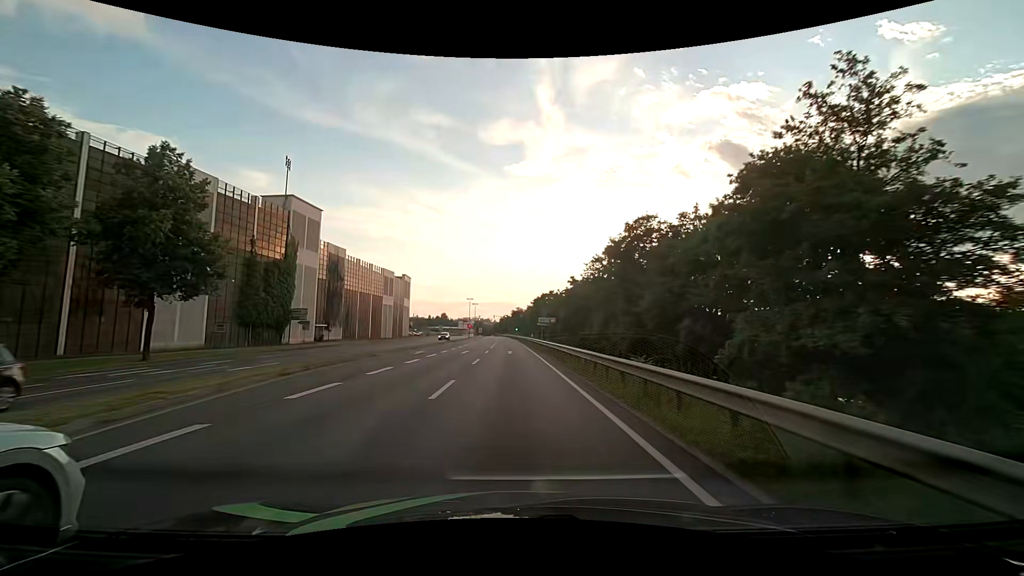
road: primary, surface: asphalt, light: Day
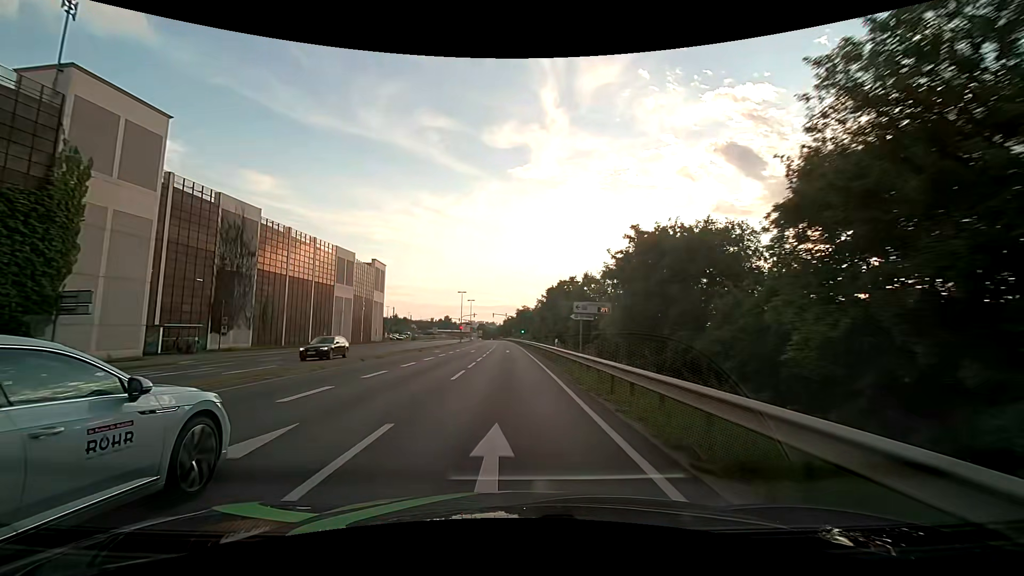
(-0.2, +30.6) m; -1°
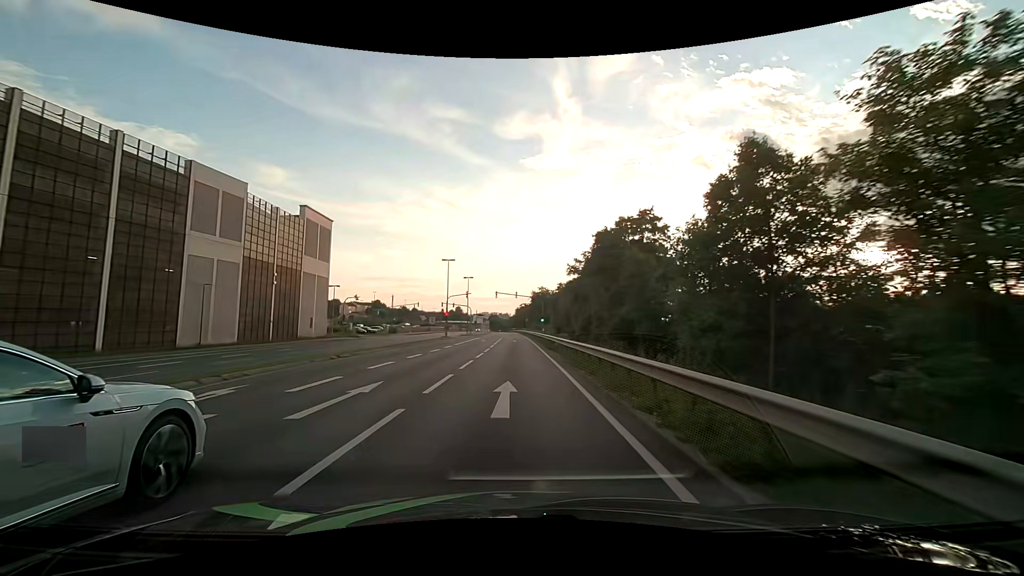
(-0.3, +35.7) m; -1°
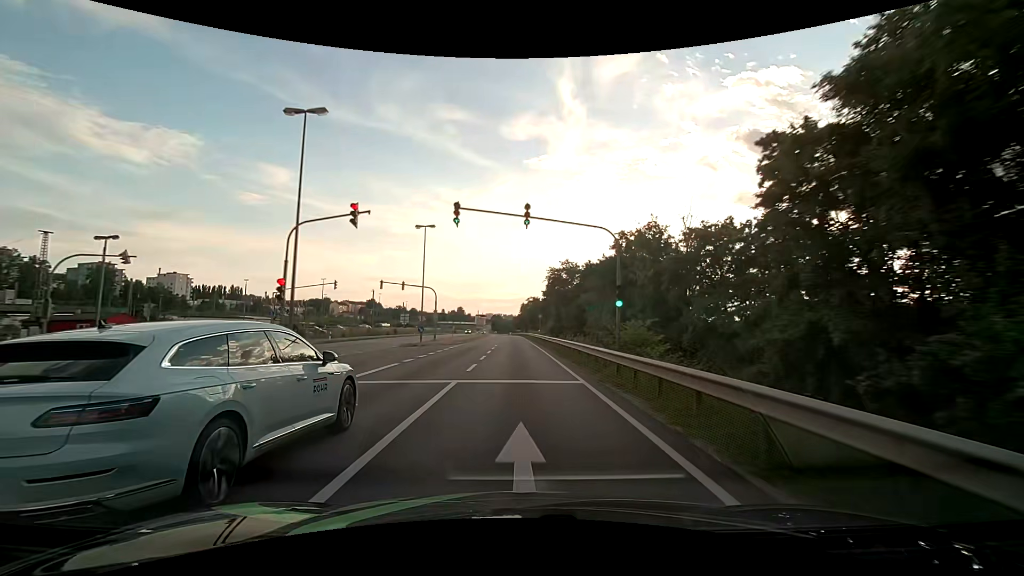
(-0.2, +45.5) m; -1°
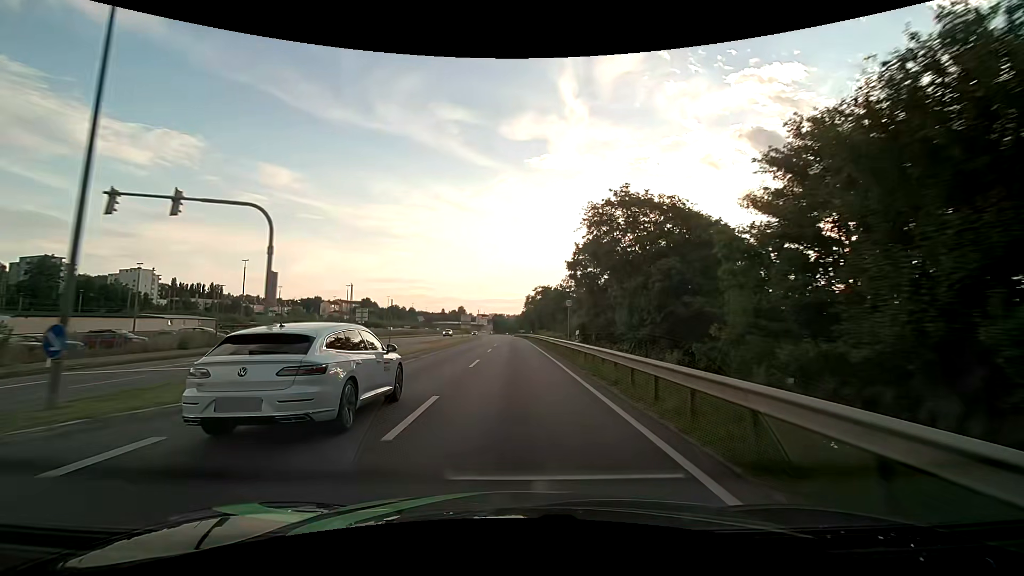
(-0.1, +33.9) m; 0°
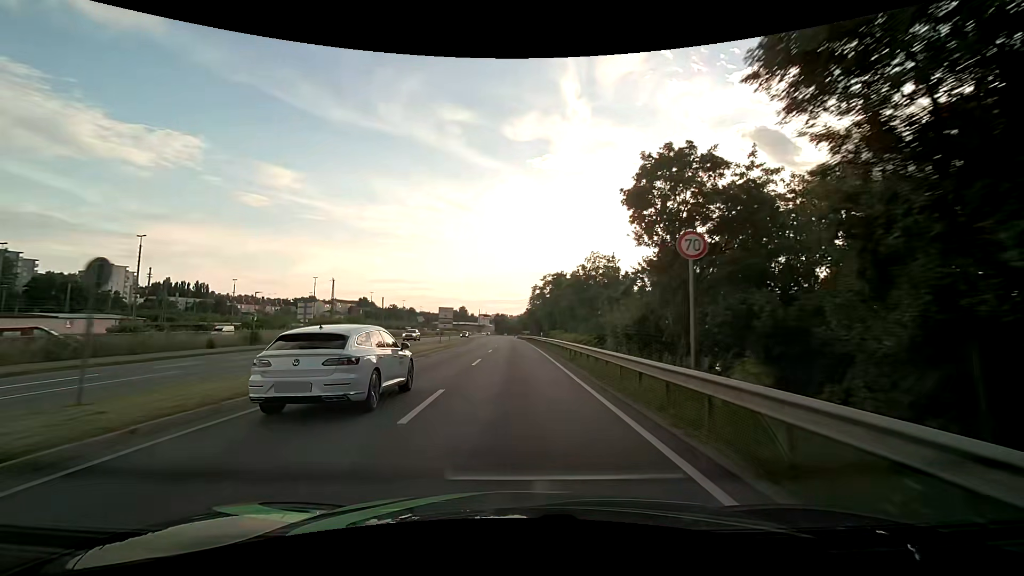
(-0.1, +22.9) m; -1°
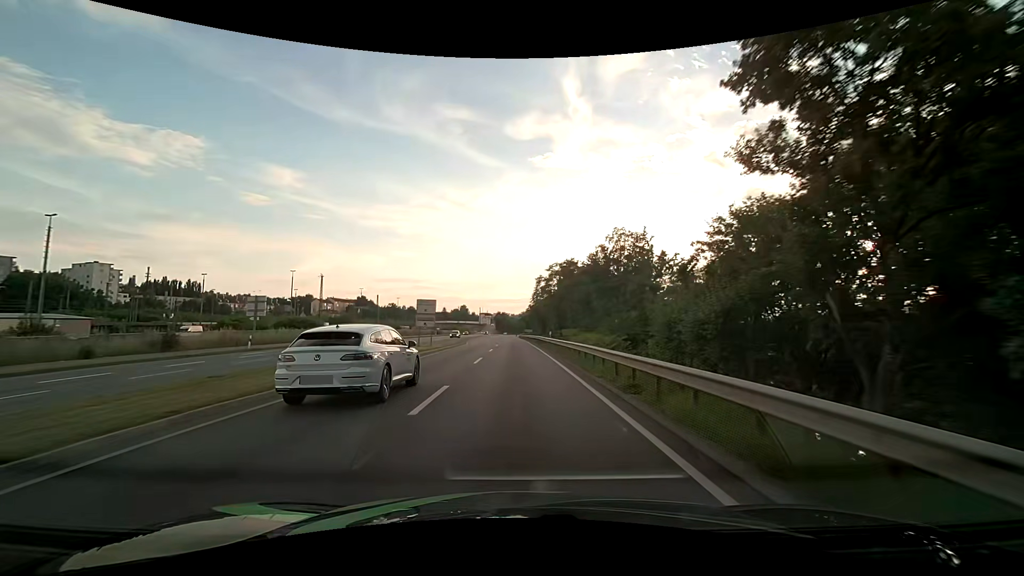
(0.0, +11.5) m; 0°
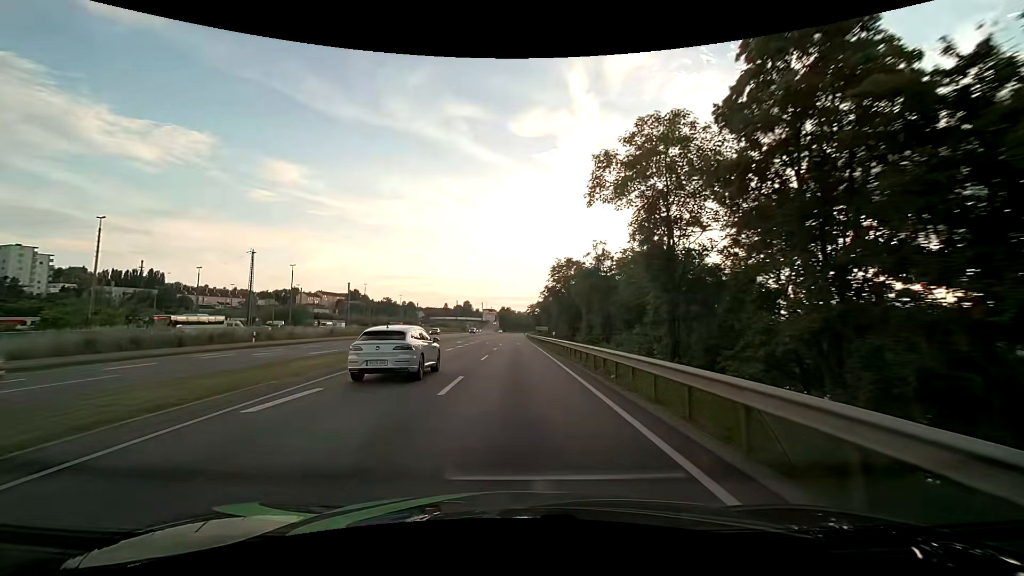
(-0.4, +45.8) m; -1°
(0, +10) (0, +20) (0, +30) (0, +40) (0, +50) (0, +60) (0, +70) (0, +80) (0, +90) (0, +100) m
